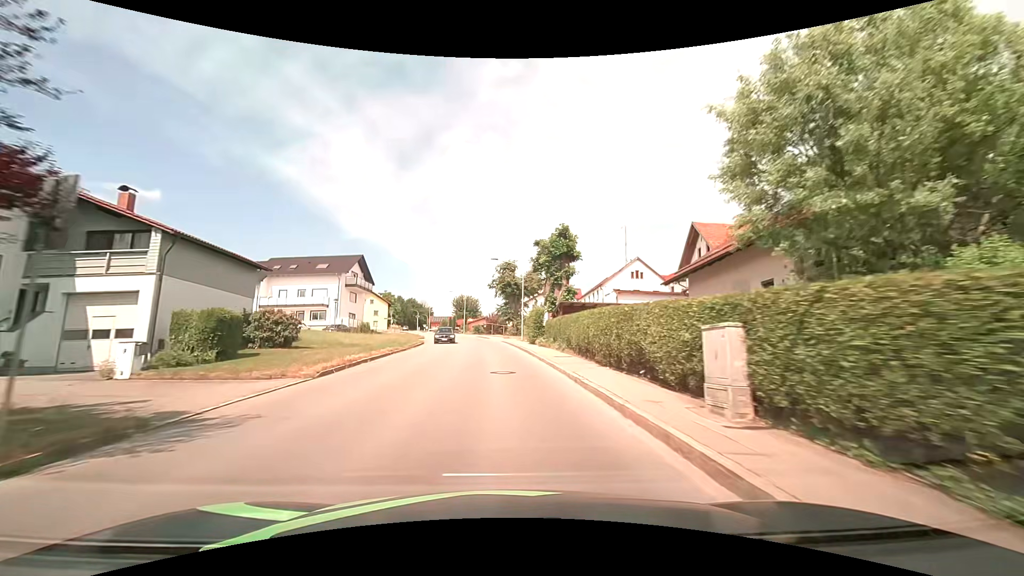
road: tertiary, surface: asphalt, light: Day
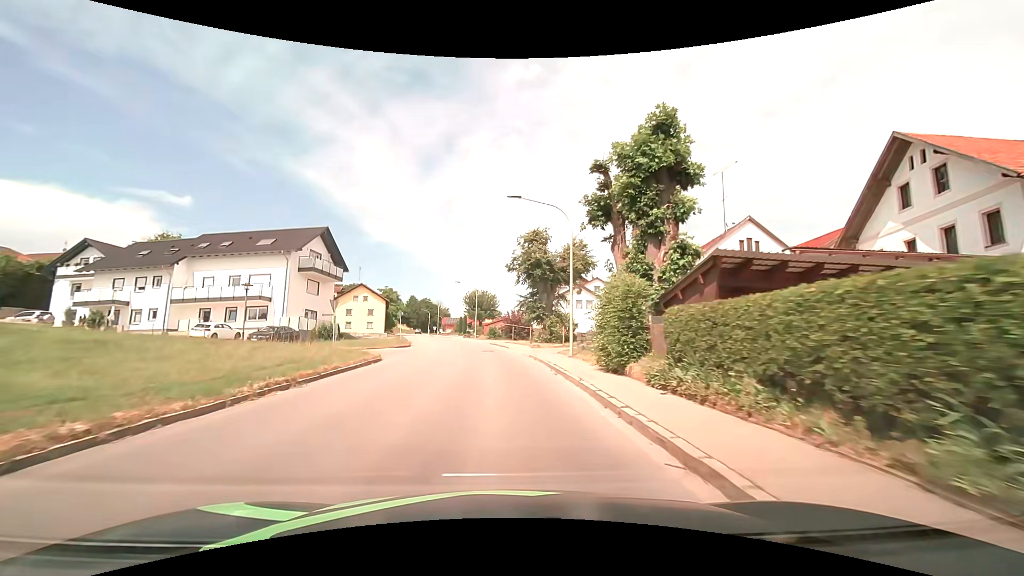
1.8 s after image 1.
(-0.5, +21.9) m; -3°
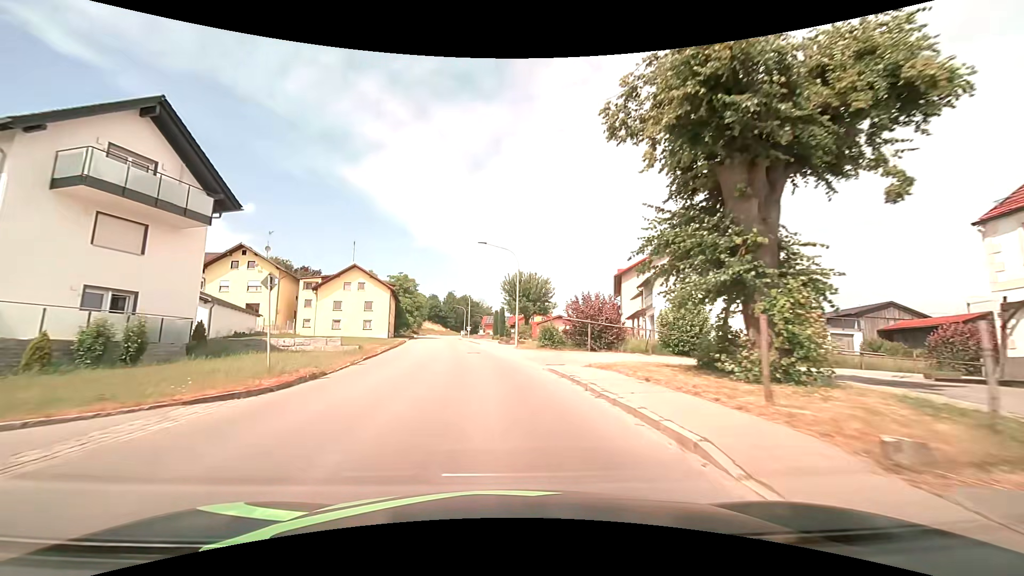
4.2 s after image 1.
(-1.2, +29.8) m; -5°
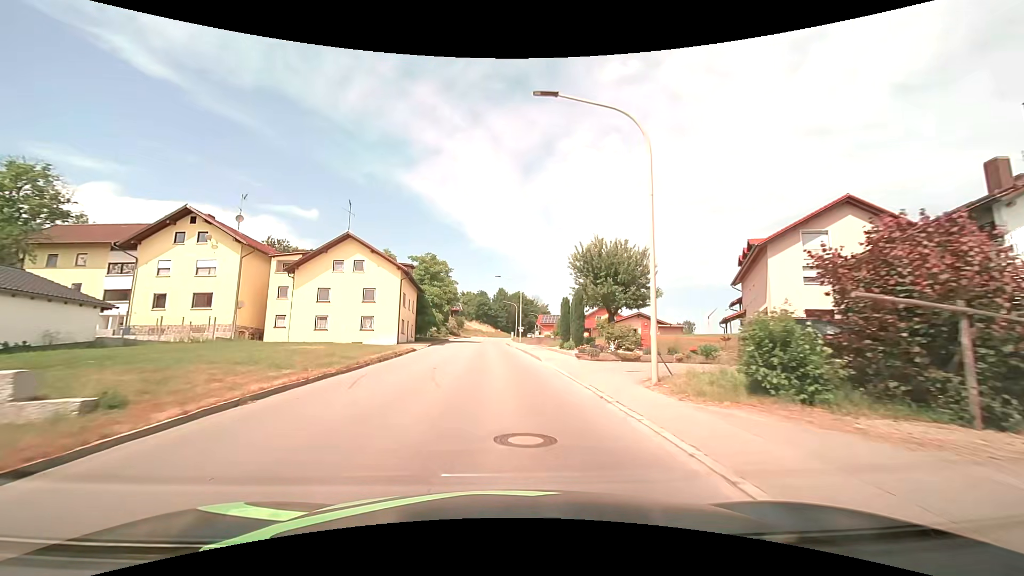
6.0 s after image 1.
(-1.3, +22.6) m; -6°
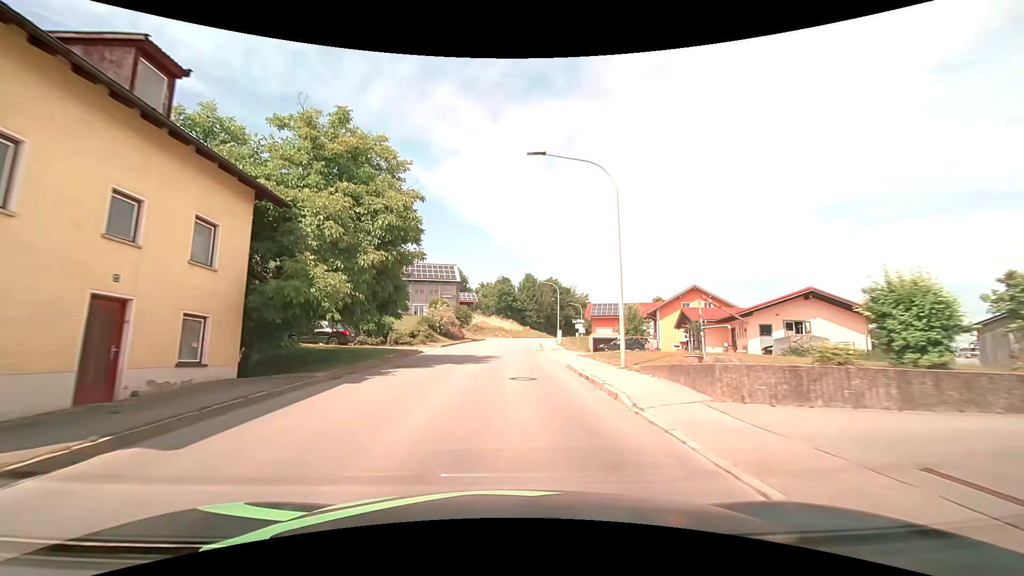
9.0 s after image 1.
(-1.2, +38.1) m; -3°
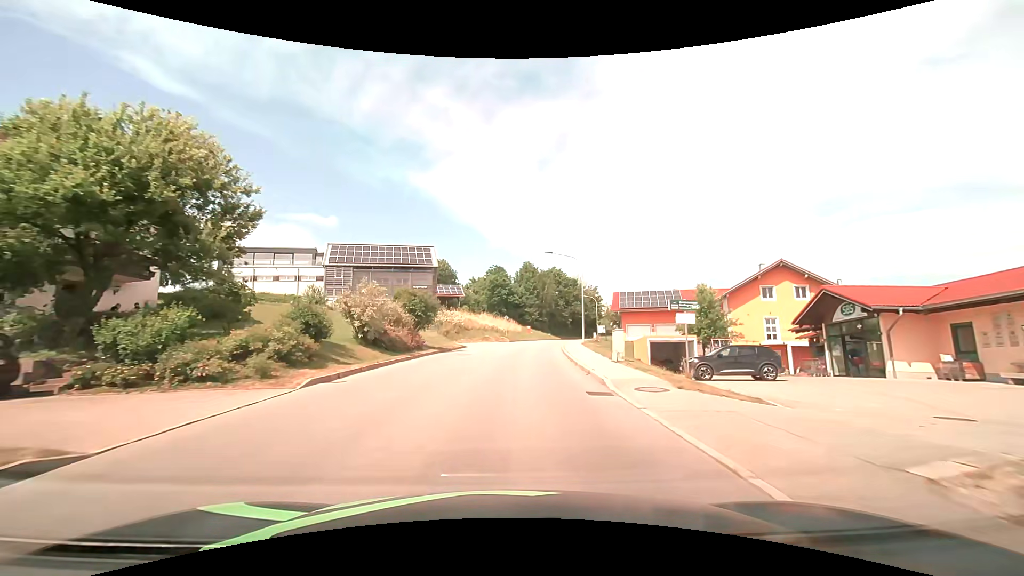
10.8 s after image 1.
(0.0, +23.0) m; 0°
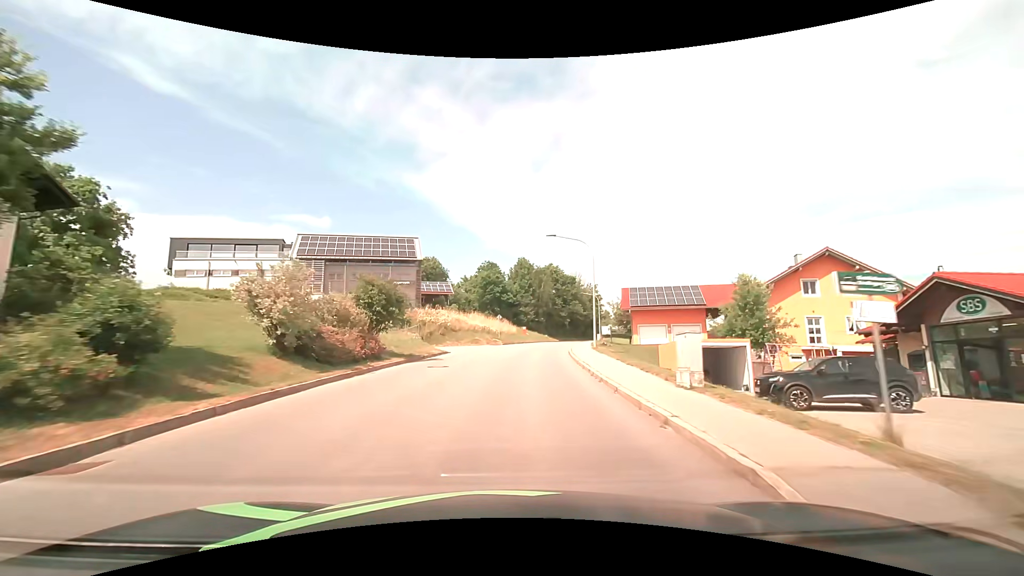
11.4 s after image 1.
(+0.1, +7.6) m; +1°
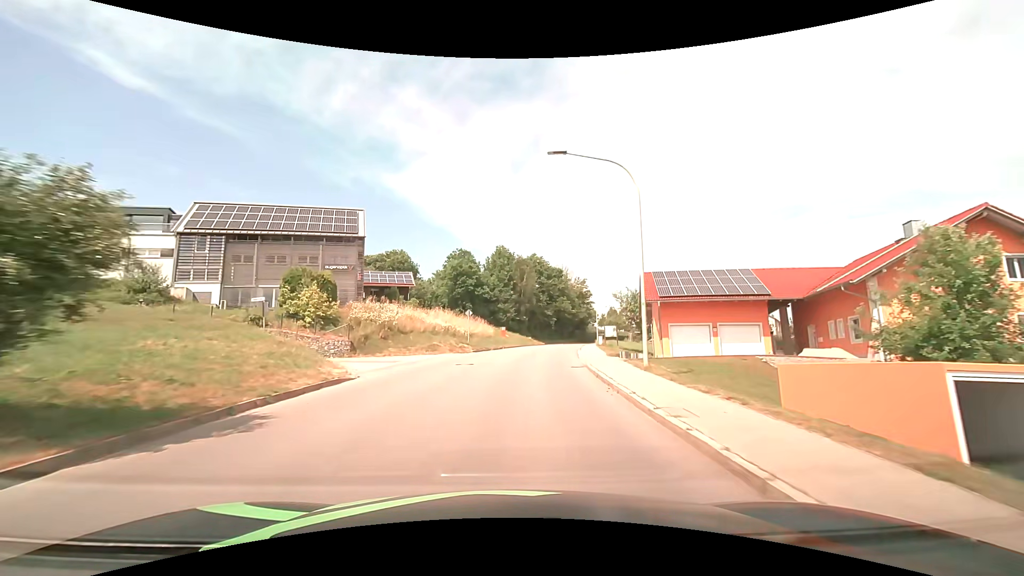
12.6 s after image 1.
(+0.4, +15.2) m; +3°
(0, +10) (+1, +20) (+2, +30) (+3, +40) (+5, +50) (+7, +60) (+9, +69) (+12, +79) (+15, +88) (+18, +98) m
